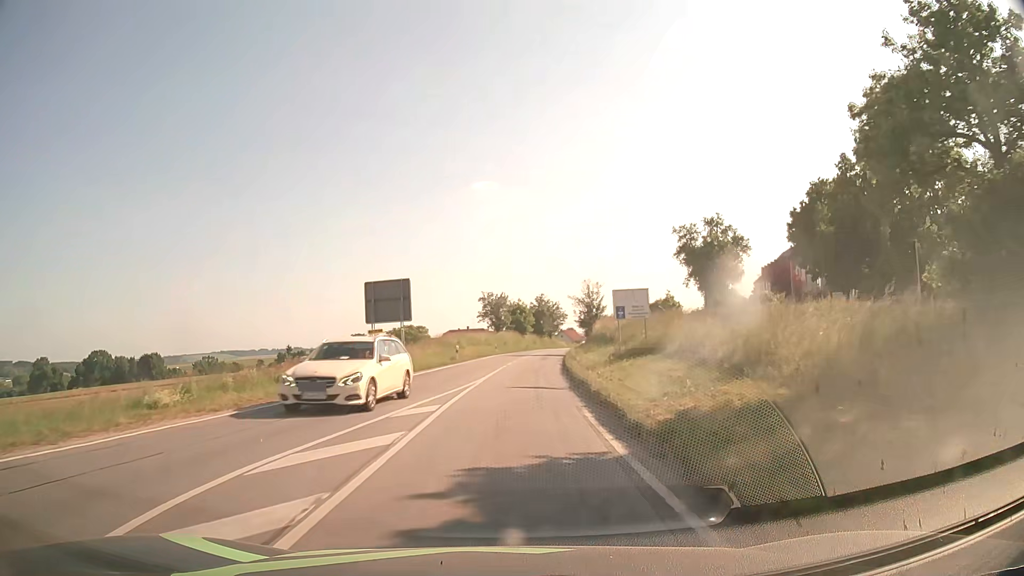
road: secondary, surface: asphalt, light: Day
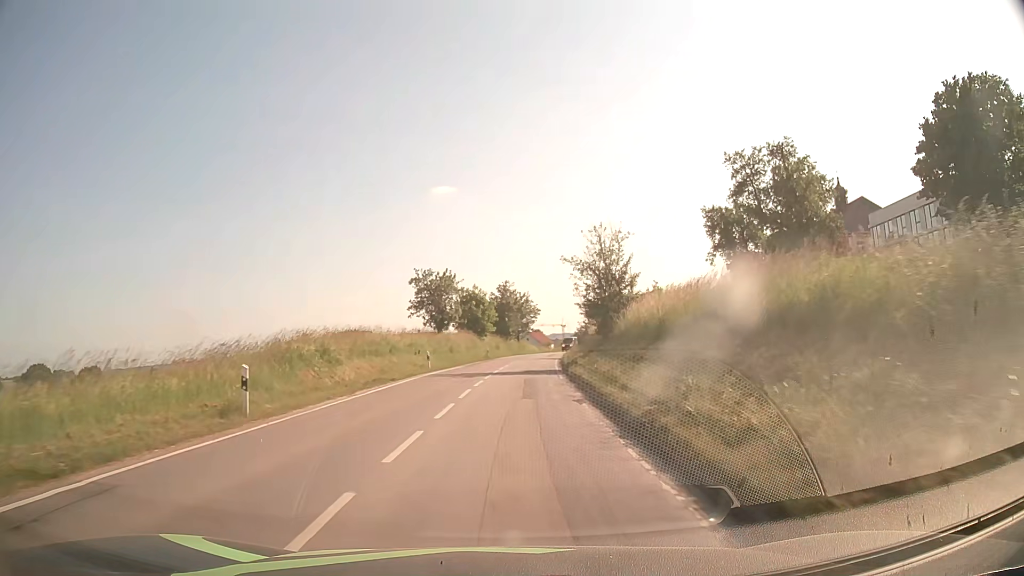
(+0.8, +30.5) m; +3°
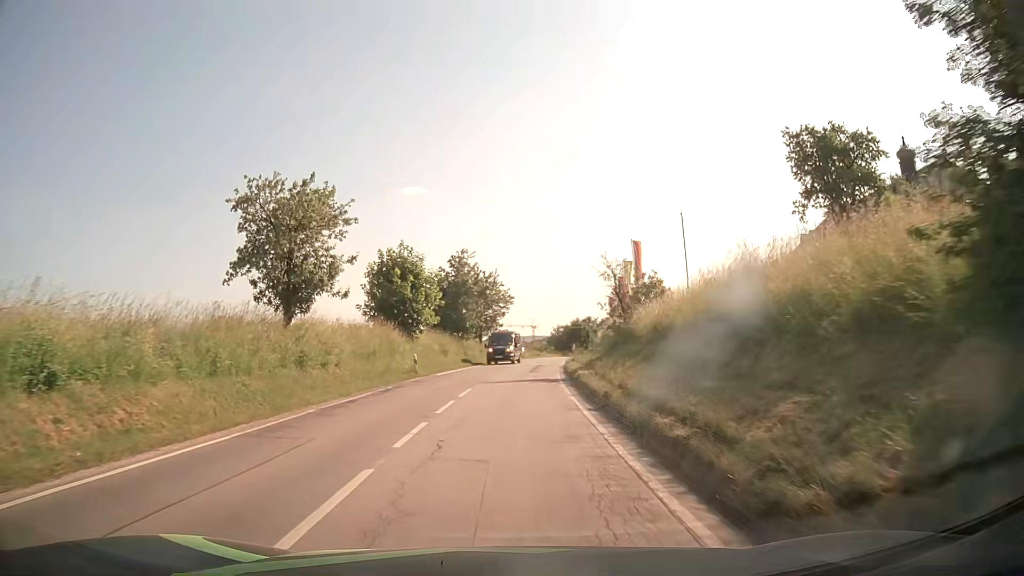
(+0.9, +30.4) m; +3°
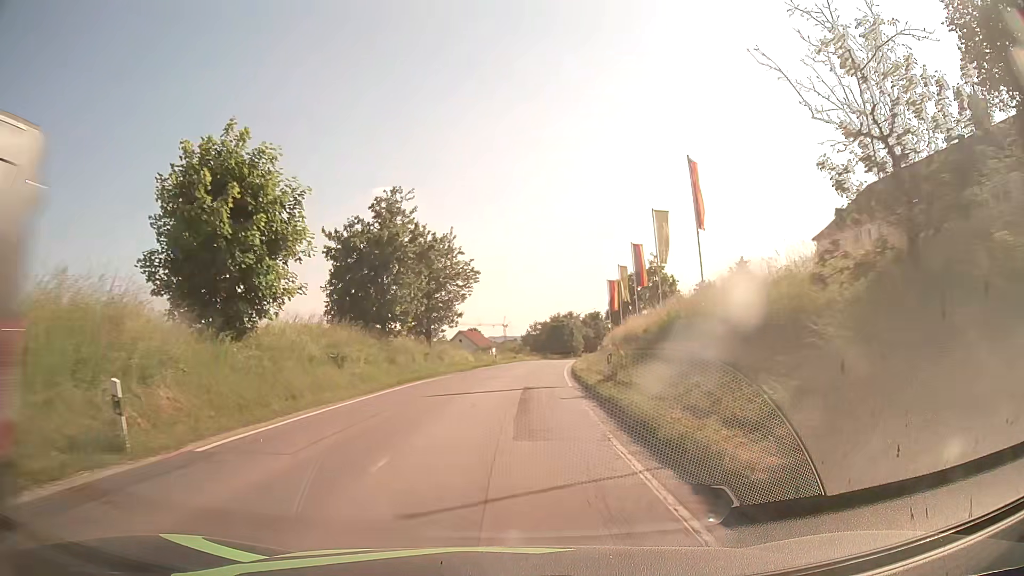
(+0.4, +22.8) m; +3°
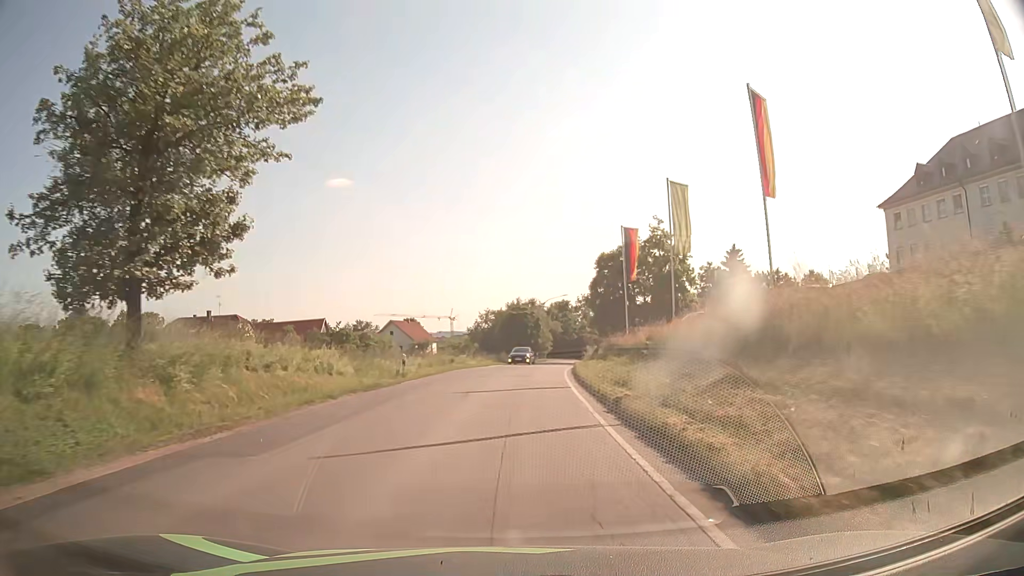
(+0.7, +30.6) m; +3°
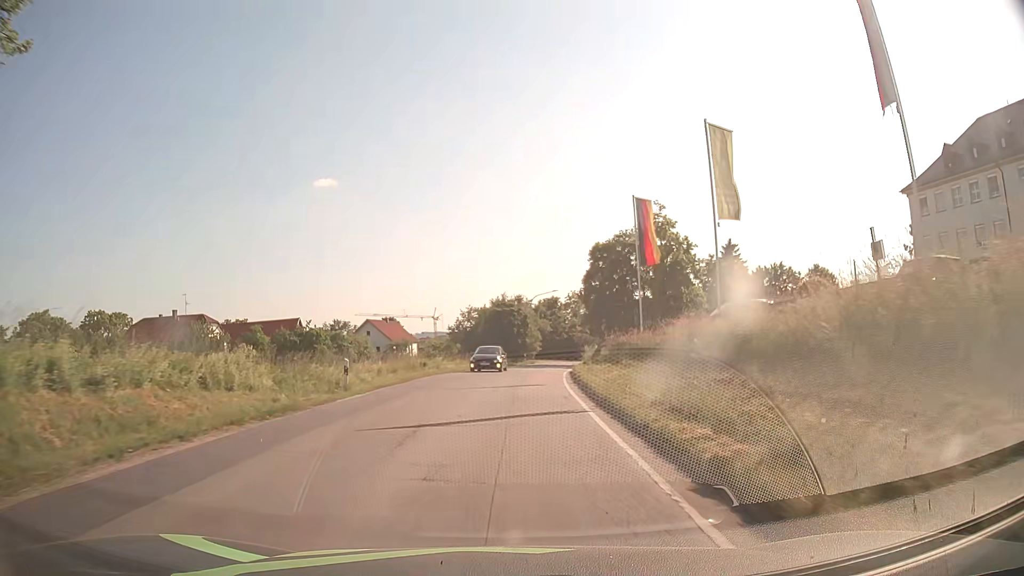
(+0.1, +7.7) m; +2°
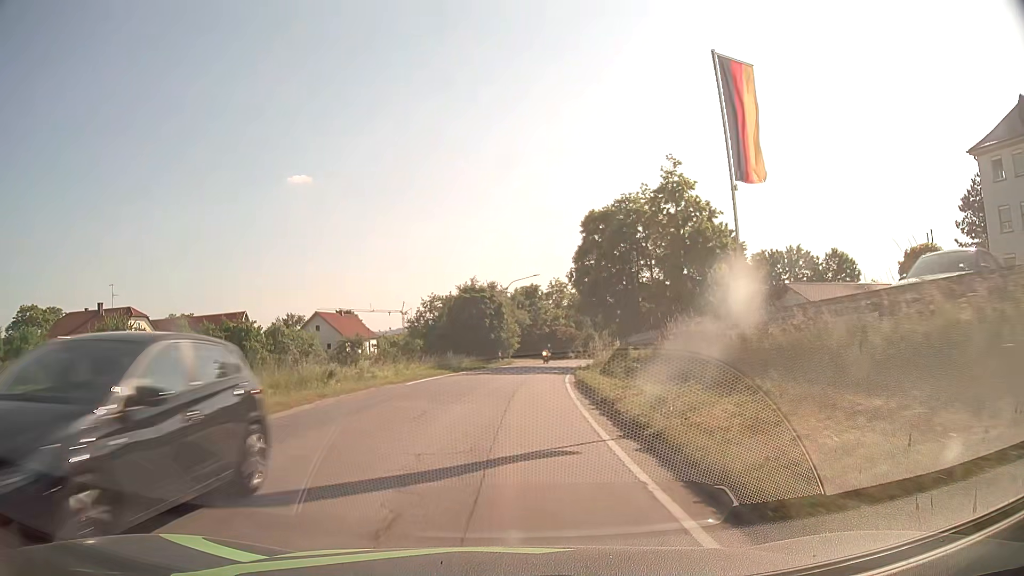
(+0.3, +15.4) m; +2°
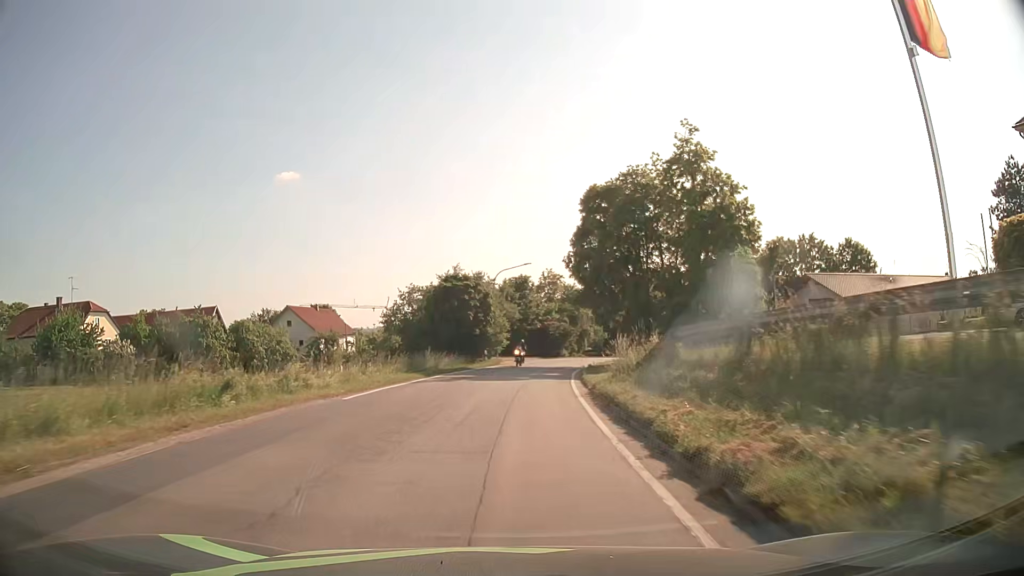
(0.0, +7.7) m; +1°
(0, +10) (+1, +20) (+1, +30) (+3, +40) (+4, +50) (+6, +59) (+9, +69) (+13, +78) (+17, +88) (+21, +97) m
